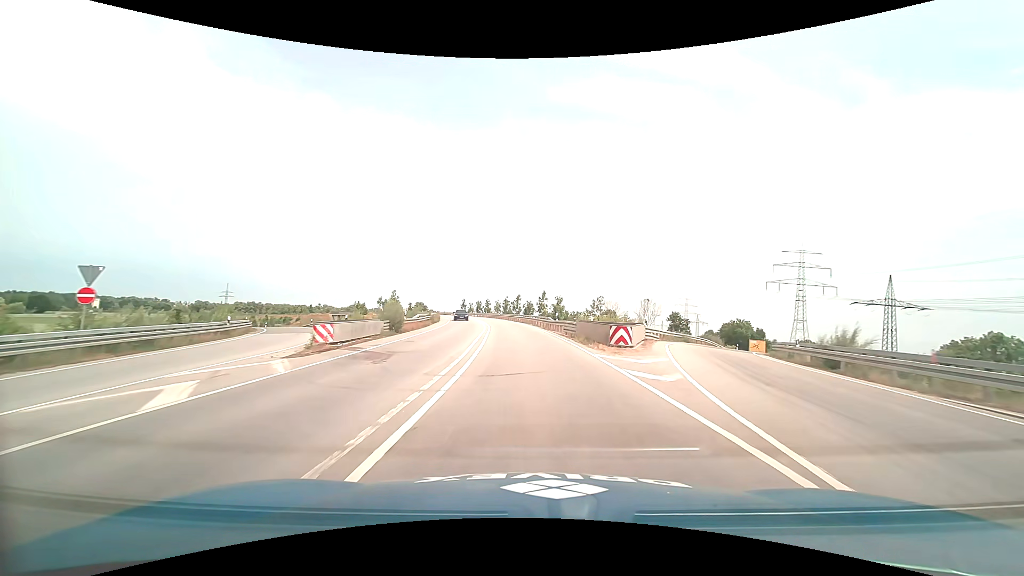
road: trunk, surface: asphalt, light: Day
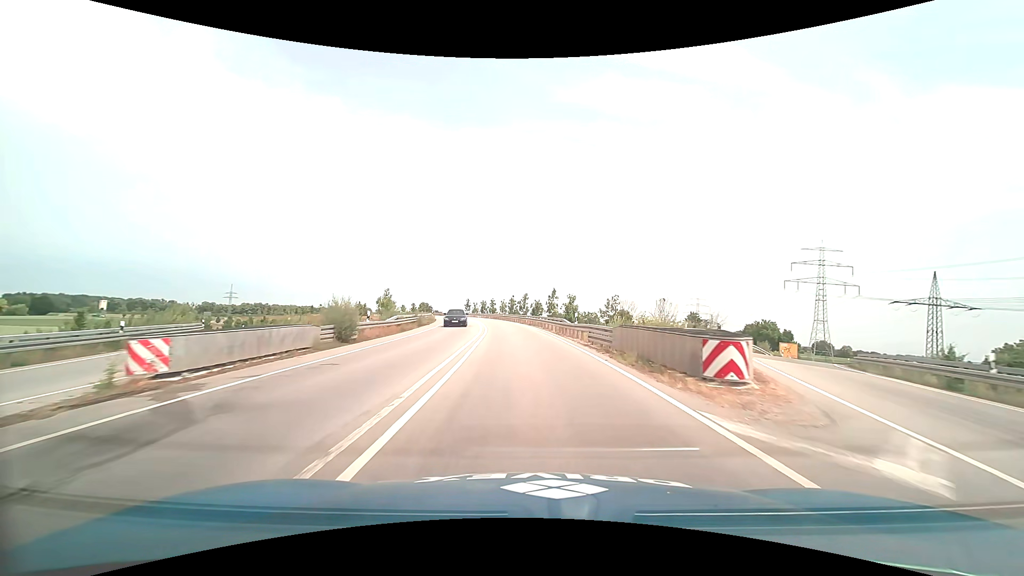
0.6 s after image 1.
(-0.1, +9.6) m; -1°
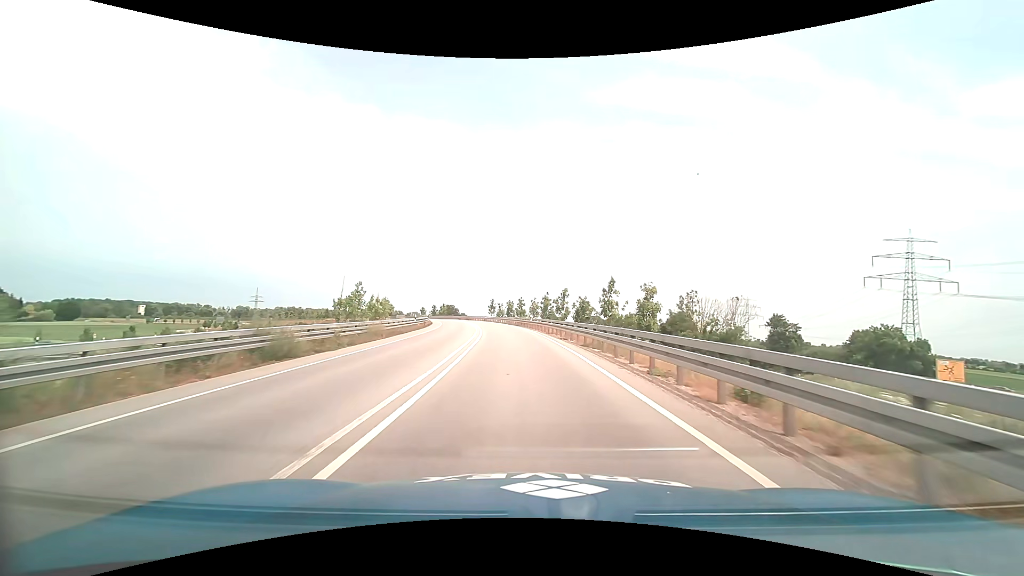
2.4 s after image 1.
(-0.7, +29.0) m; -4°
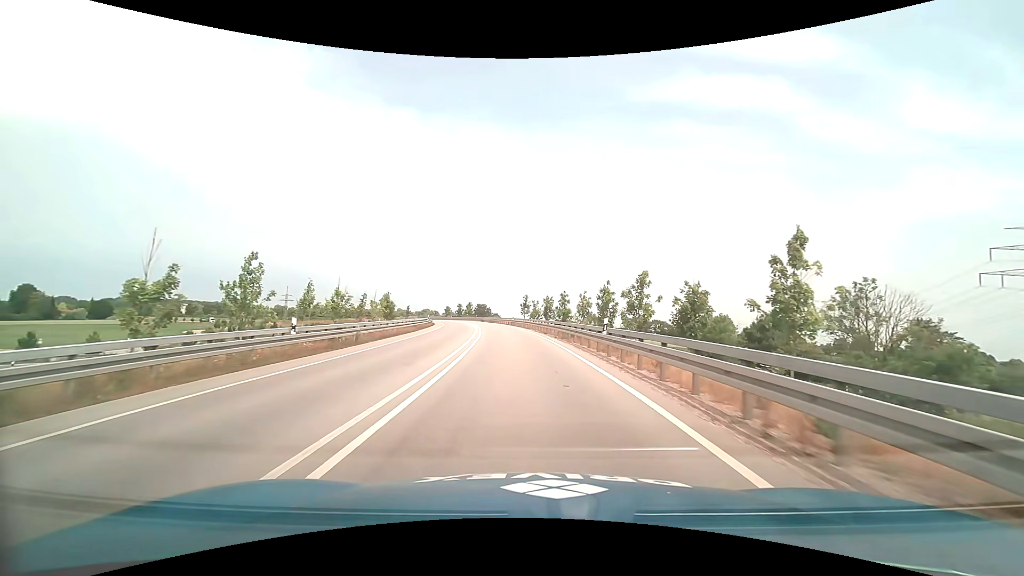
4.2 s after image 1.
(-1.1, +29.1) m; -4°
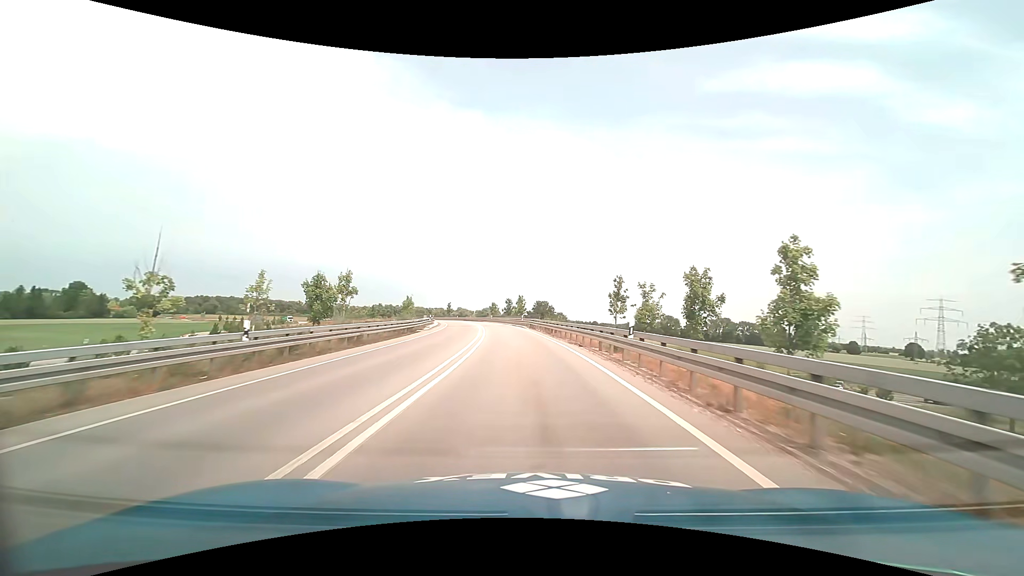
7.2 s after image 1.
(-3.2, +49.3) m; -7°
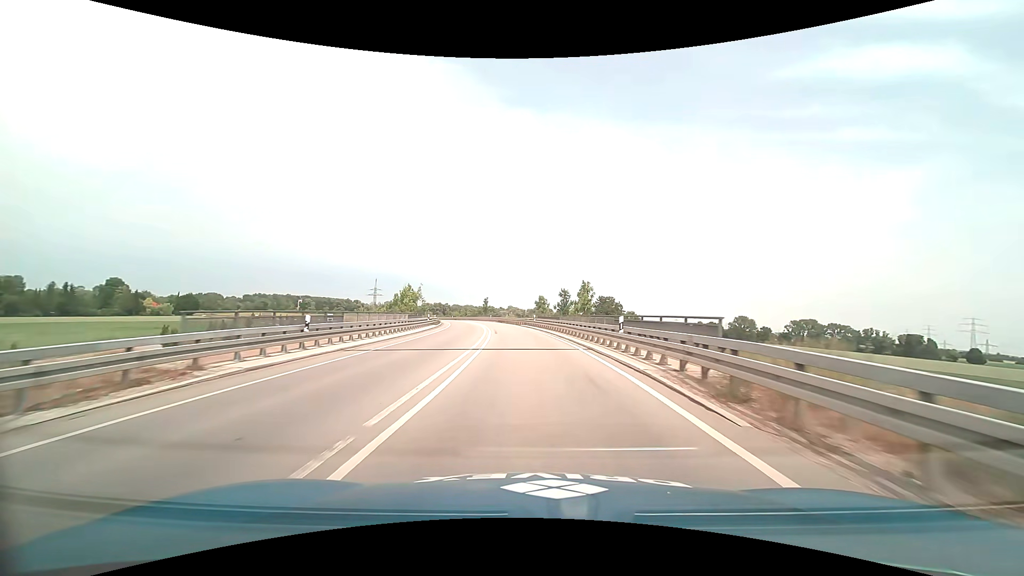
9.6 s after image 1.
(-2.1, +41.2) m; -6°
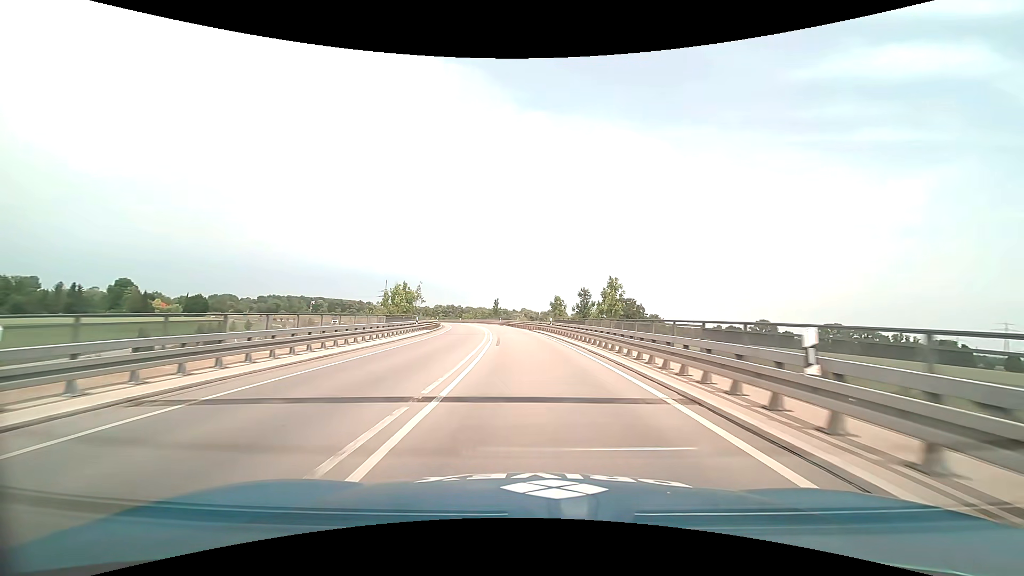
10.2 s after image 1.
(-0.1, +10.6) m; -1°
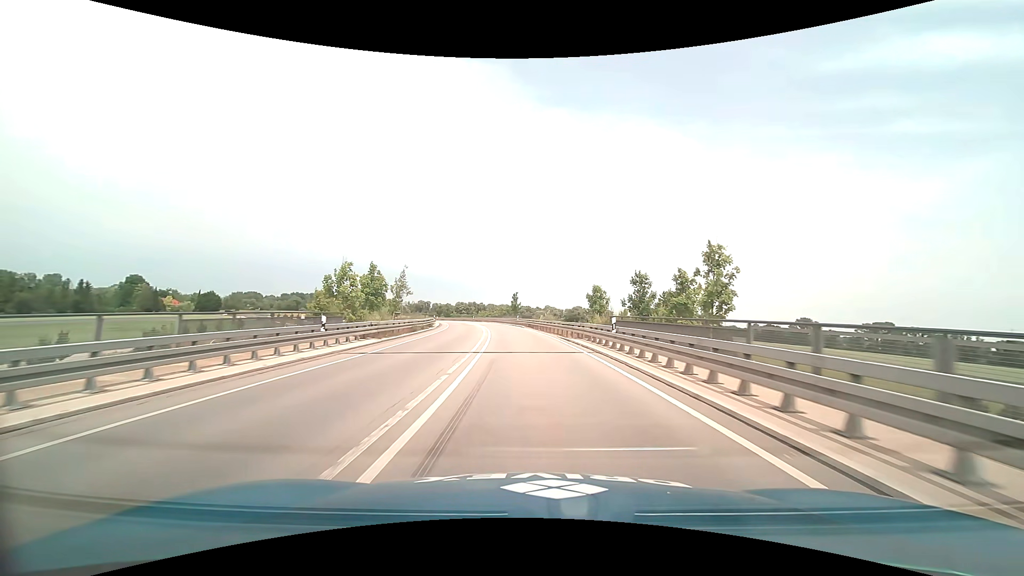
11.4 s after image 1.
(-0.5, +21.5) m; -3°
(0, +10) (0, +20) (-1, +30) (-2, +40) (-3, +50) (-4, +60) (-6, +70) (-8, +79) (-10, +89) (-12, +99) m
